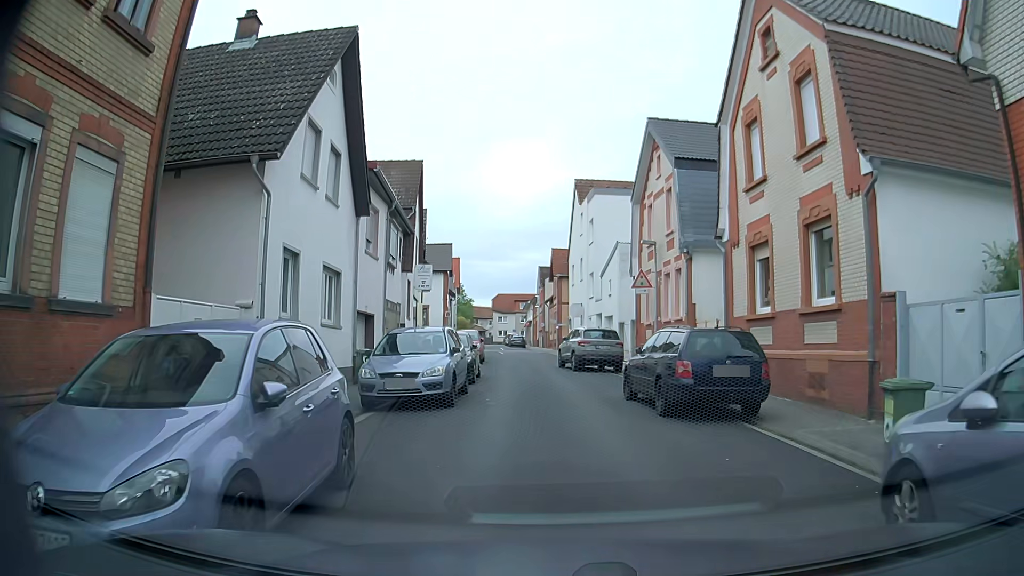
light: Day
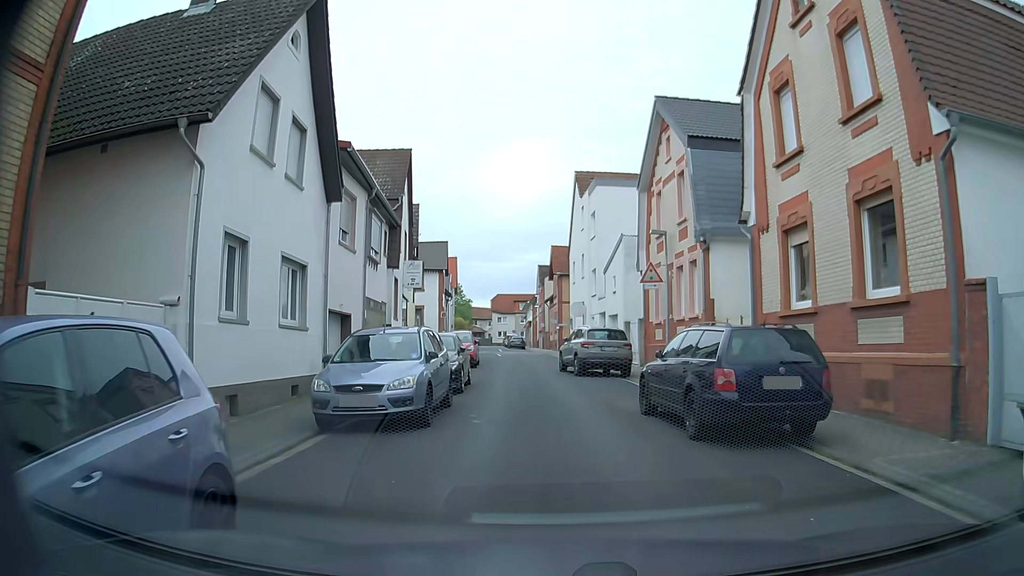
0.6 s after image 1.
(0.0, +2.5) m; 0°
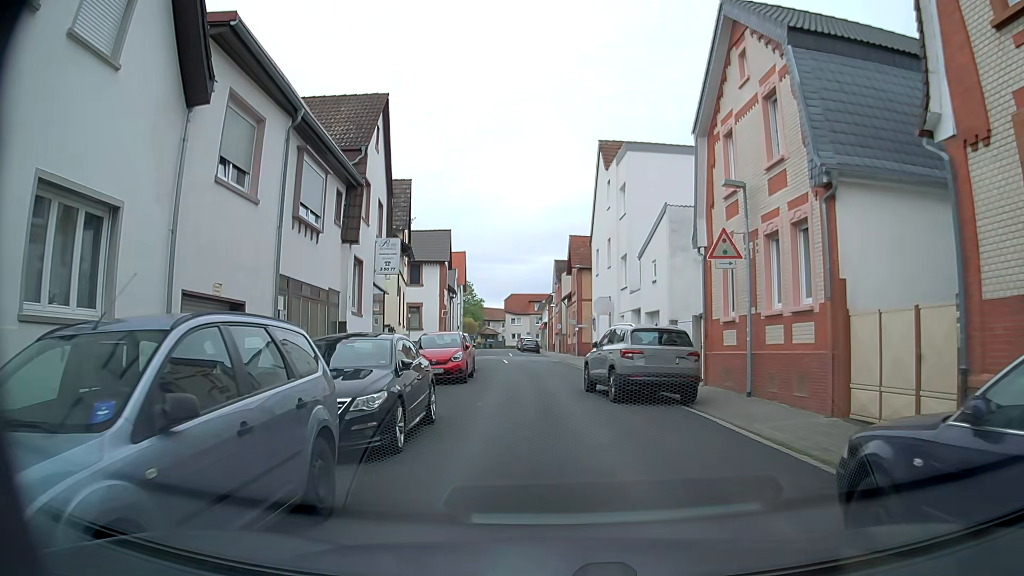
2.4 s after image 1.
(0.0, +7.9) m; 0°
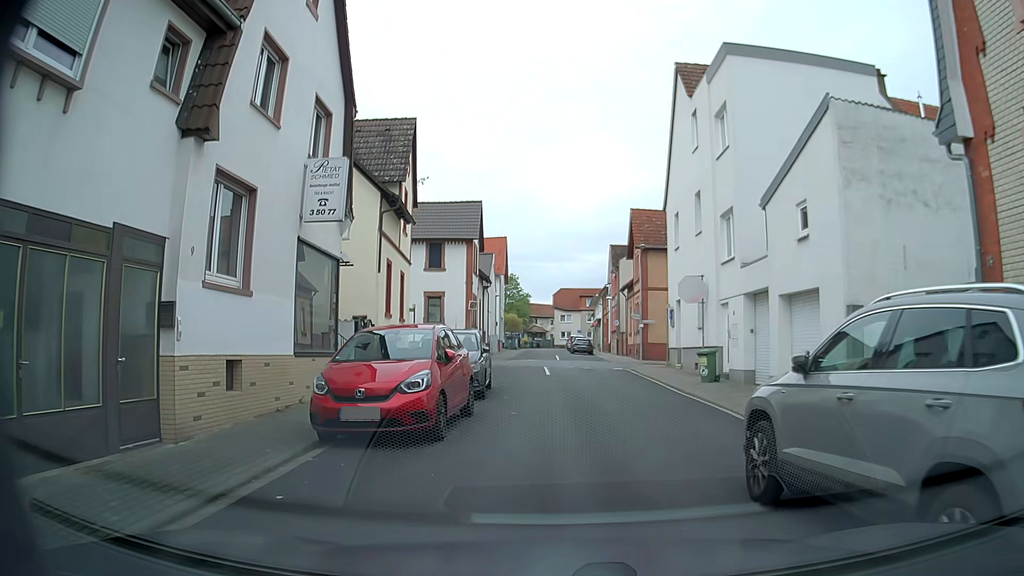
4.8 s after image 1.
(-0.4, +11.1) m; -5°
